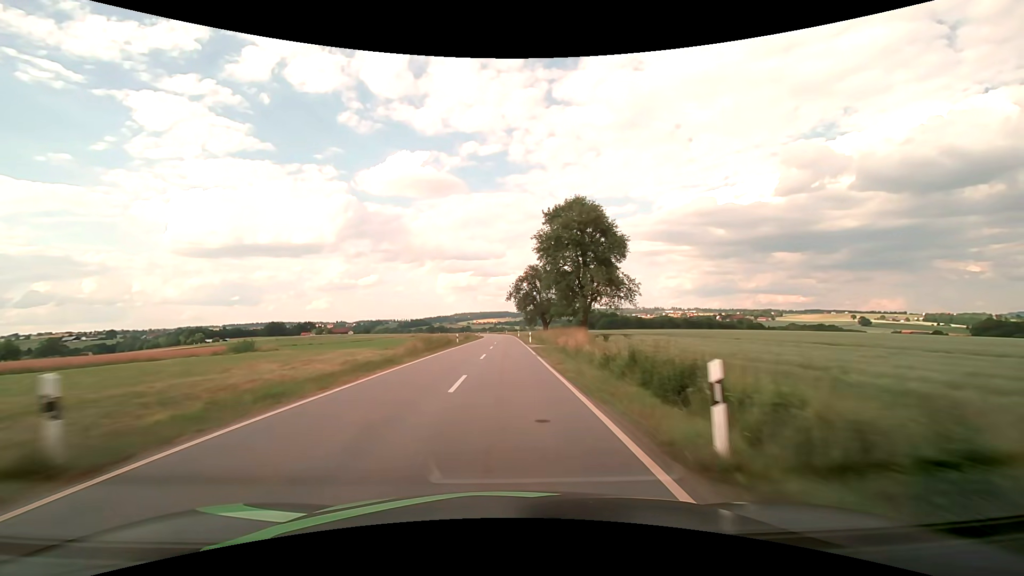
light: Day
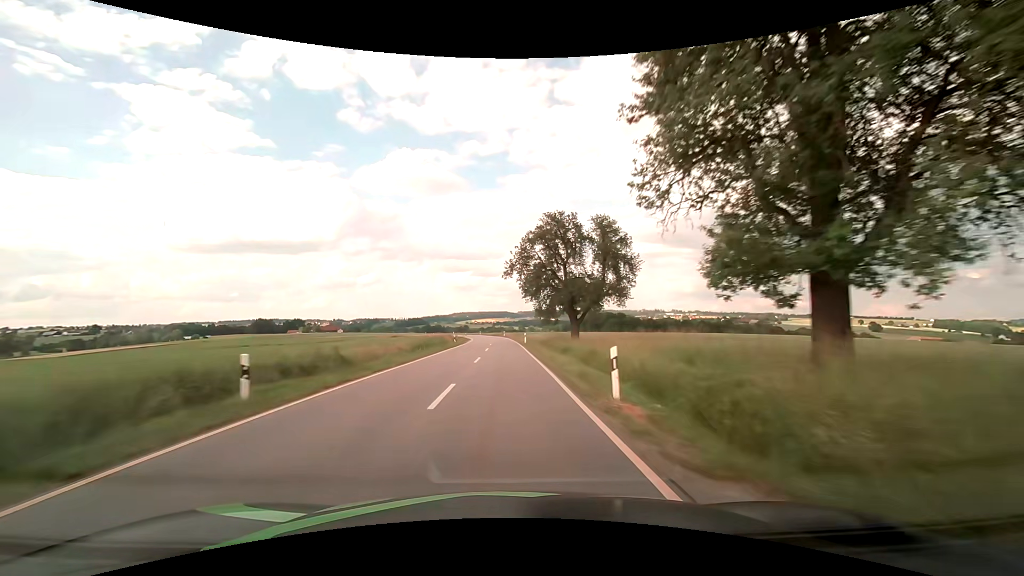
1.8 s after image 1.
(+0.1, +38.7) m; 0°
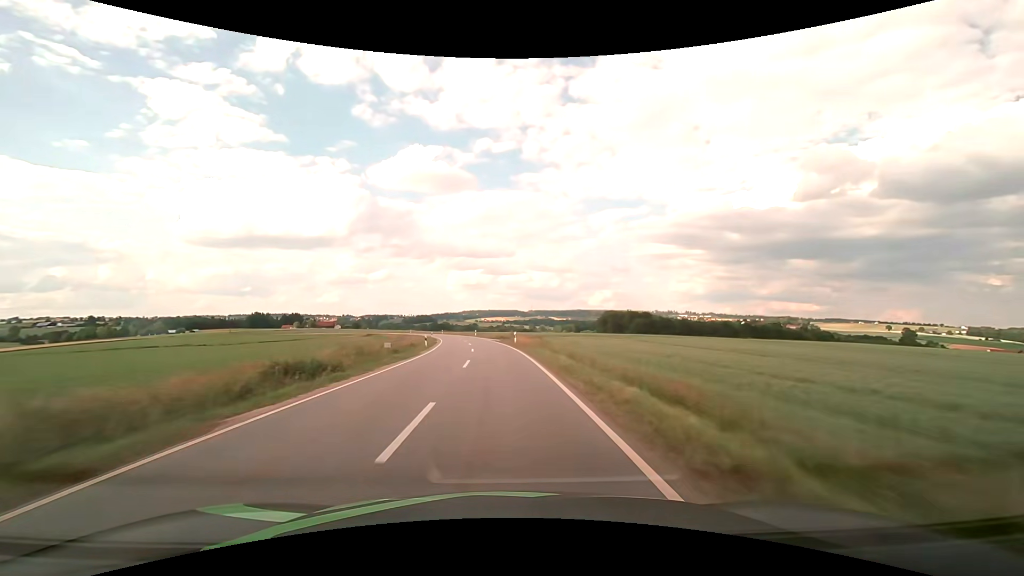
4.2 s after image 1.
(-0.3, +52.1) m; -1°
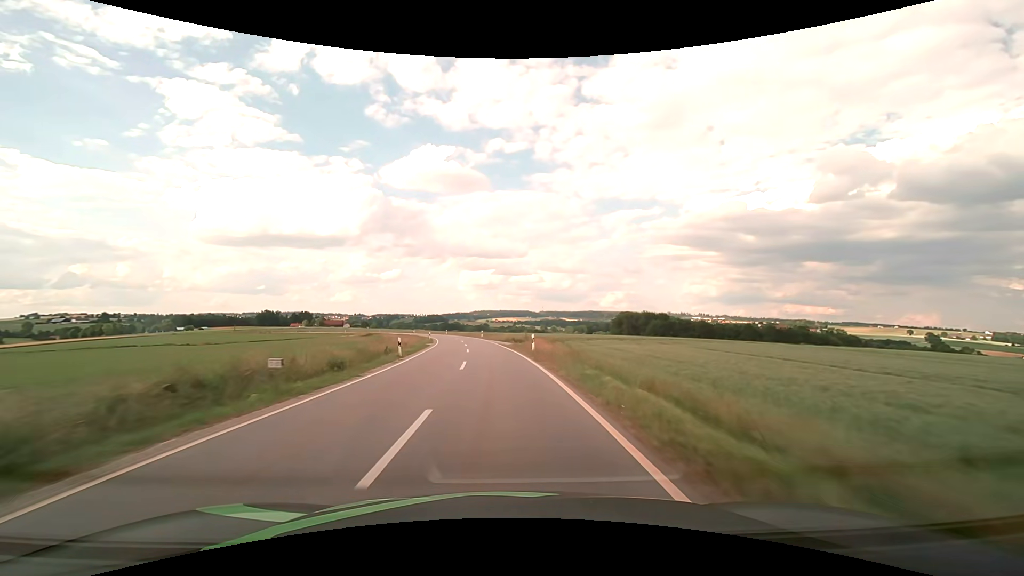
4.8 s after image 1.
(-0.2, +13.0) m; -1°
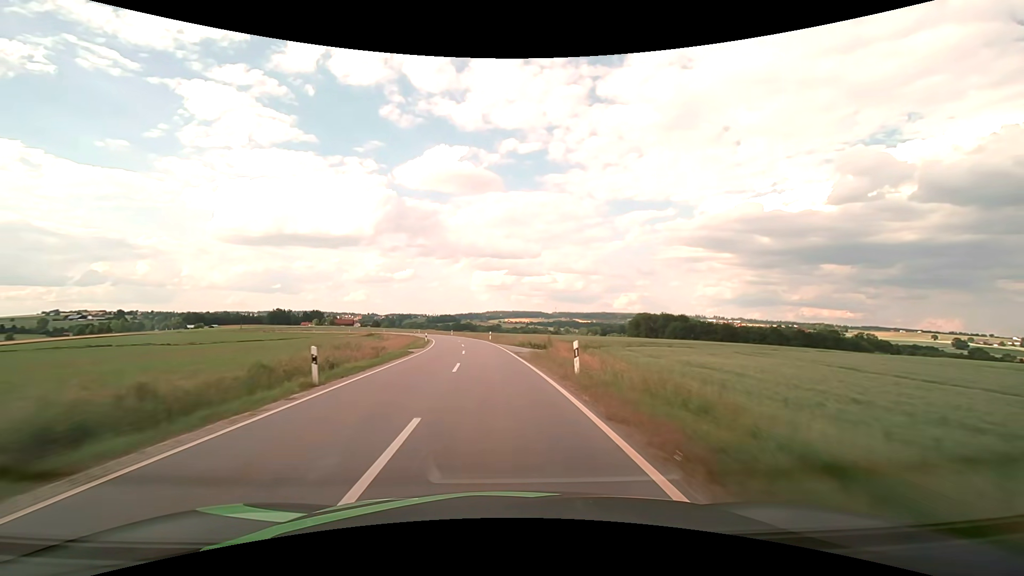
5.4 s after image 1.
(-0.2, +12.9) m; -1°
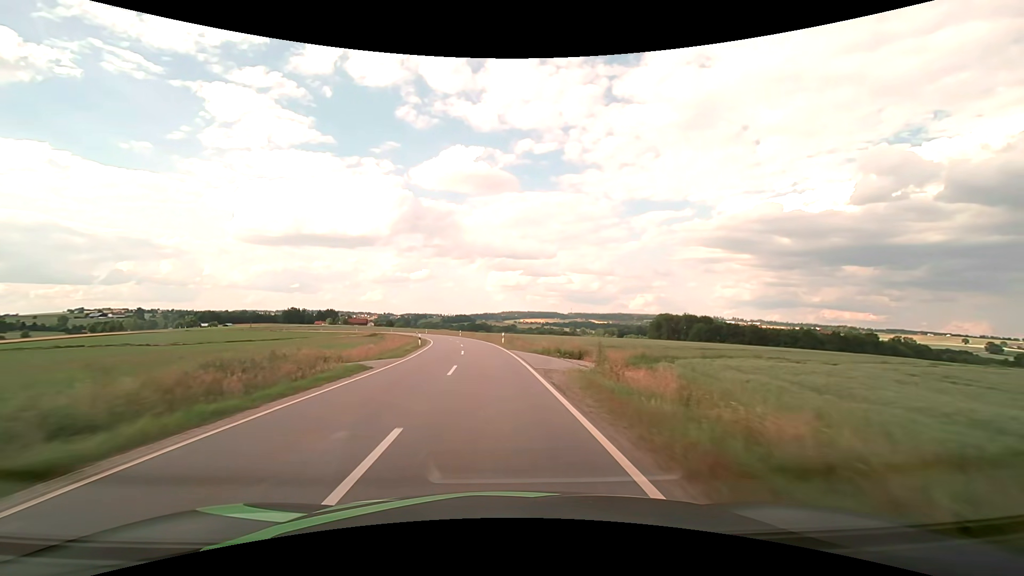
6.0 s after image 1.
(-0.2, +12.9) m; -2°
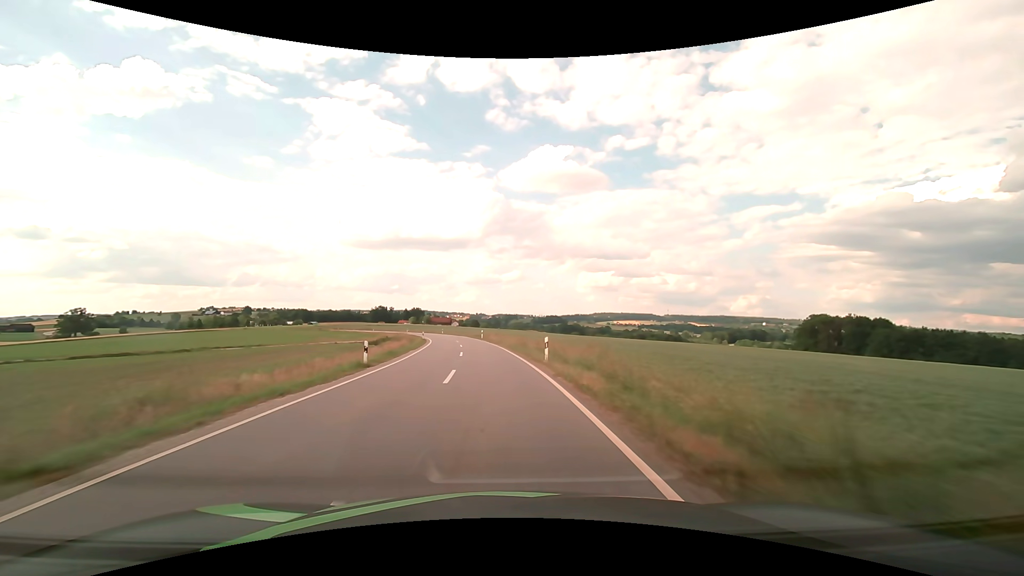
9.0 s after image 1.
(-5.5, +63.6) m; -10°
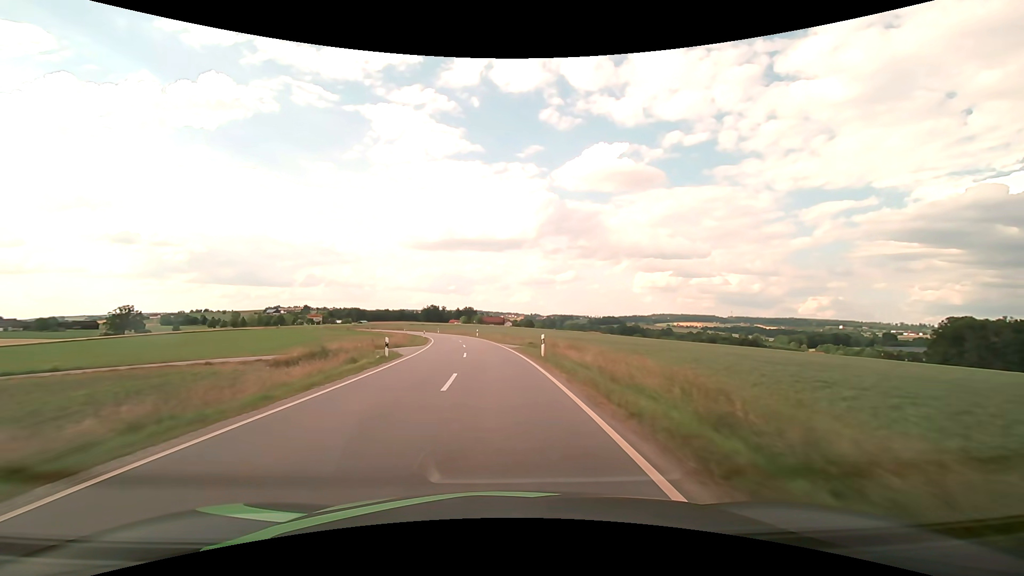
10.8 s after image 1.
(-2.1, +38.0) m; -6°
(0, +10) (-1, +20) (-1, +30) (-2, +40) (-3, +50) (-5, +60) (-7, +70) (-9, +79) (-11, +89) (-14, +99) m
